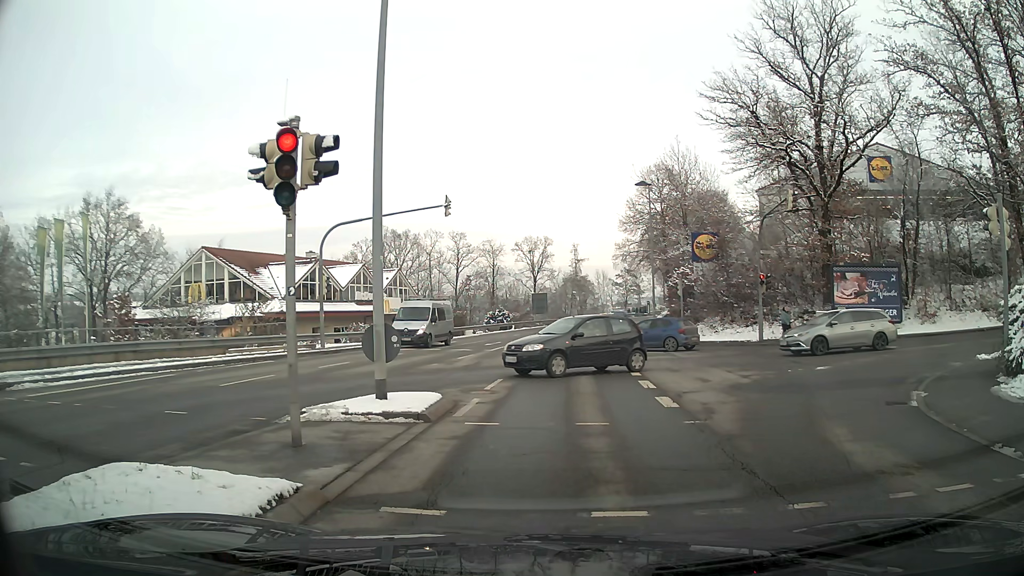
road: tertiary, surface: asphalt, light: Day
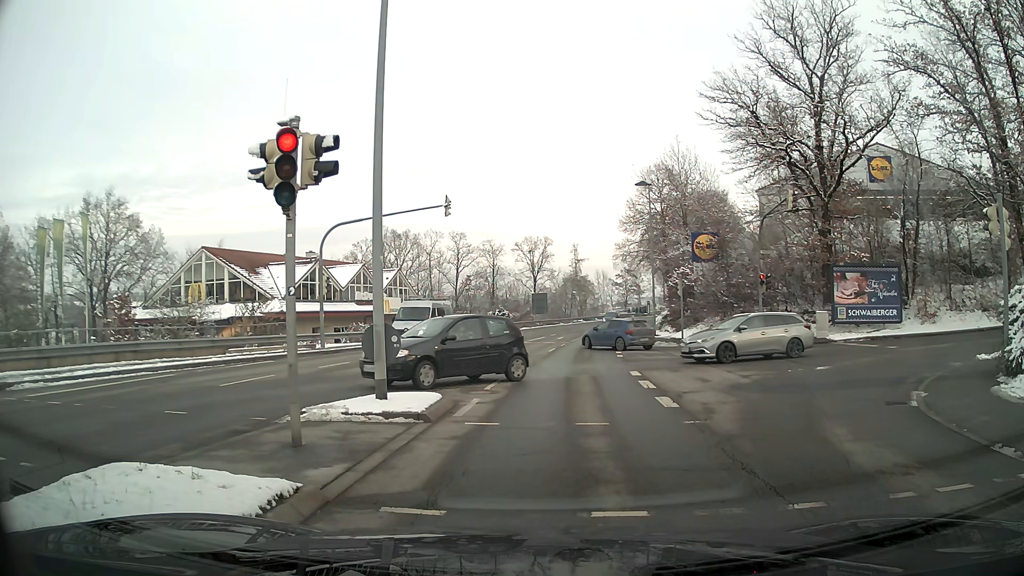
(0.0, 0.0) m; 0°
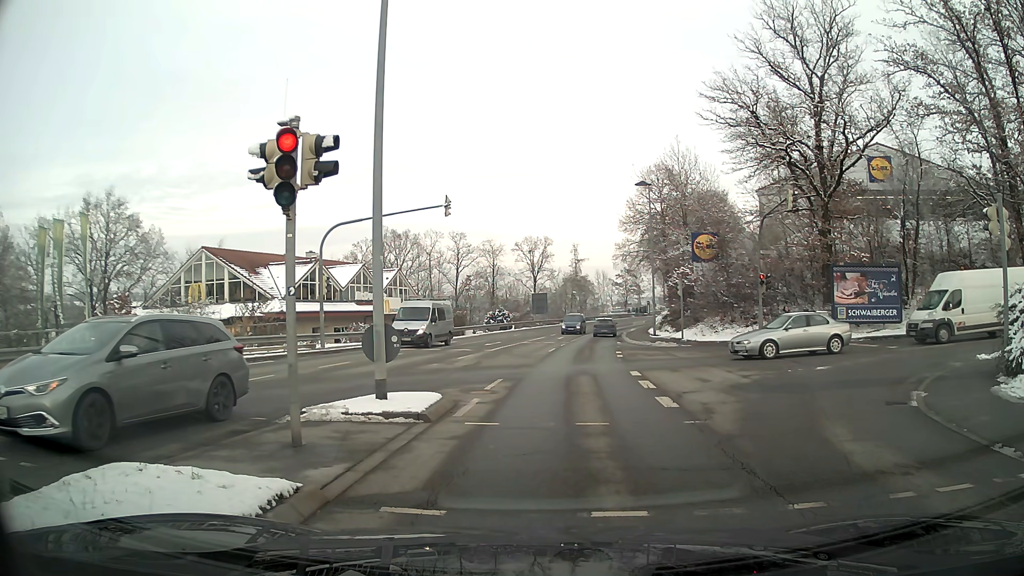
(0.0, 0.0) m; 0°
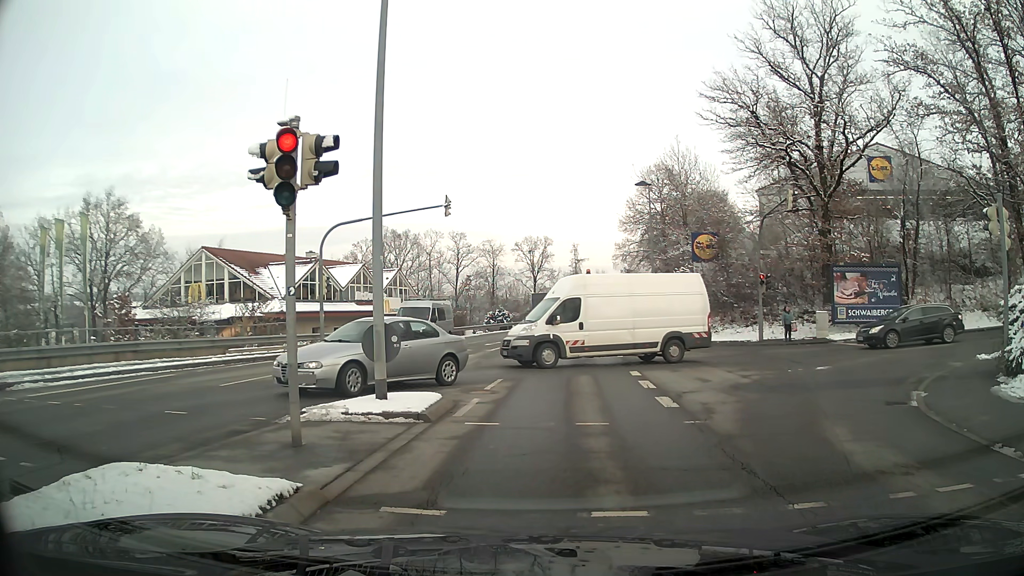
(0.0, 0.0) m; 0°
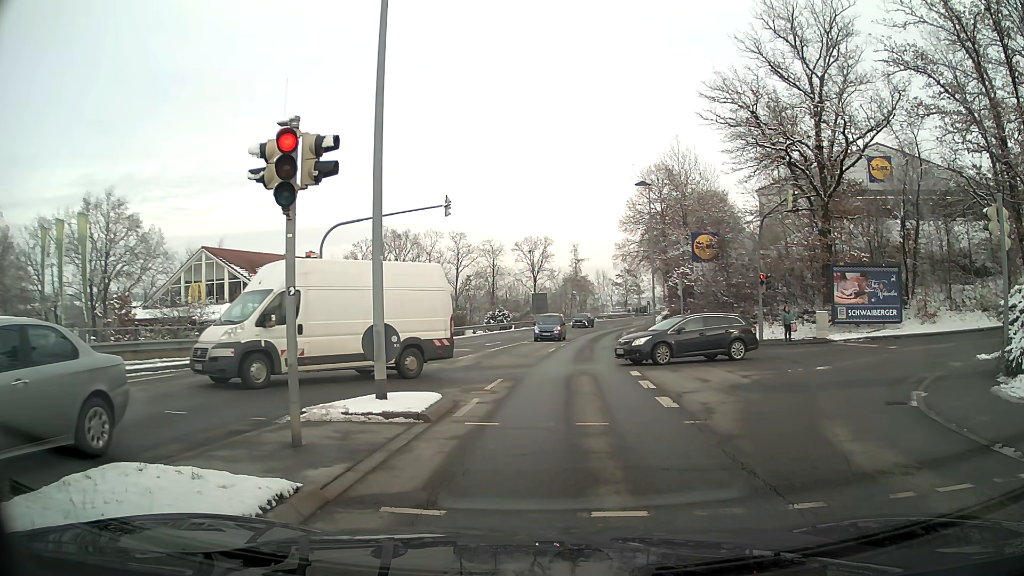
(0.0, 0.0) m; 0°
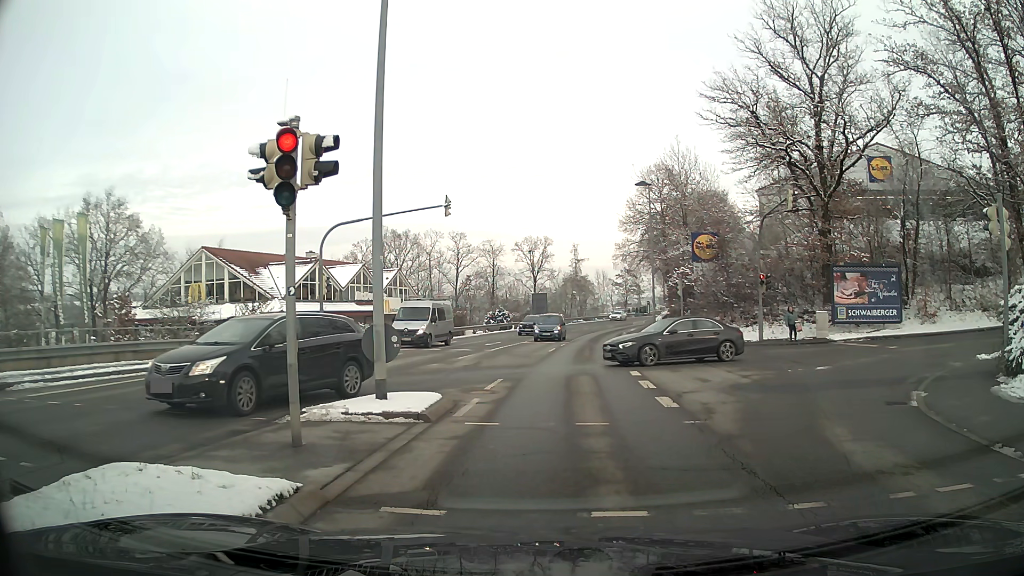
(0.0, 0.0) m; 0°
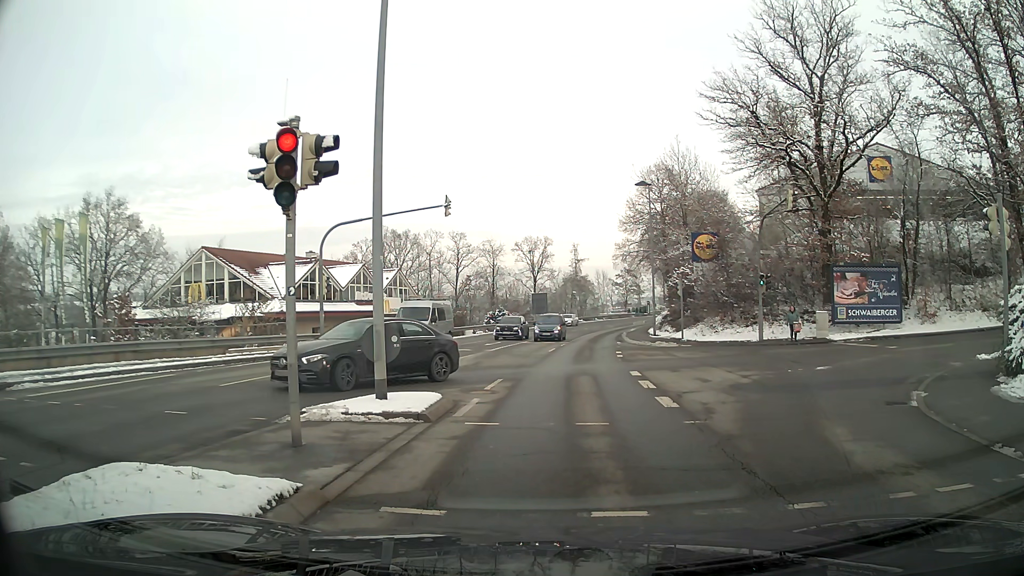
(0.0, 0.0) m; 0°
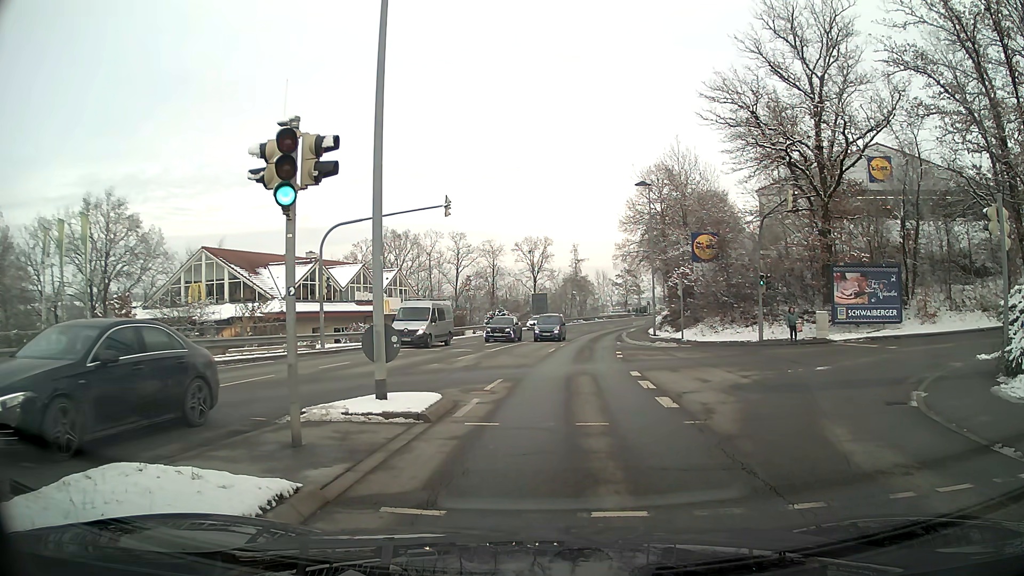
(0.0, 0.0) m; 0°
